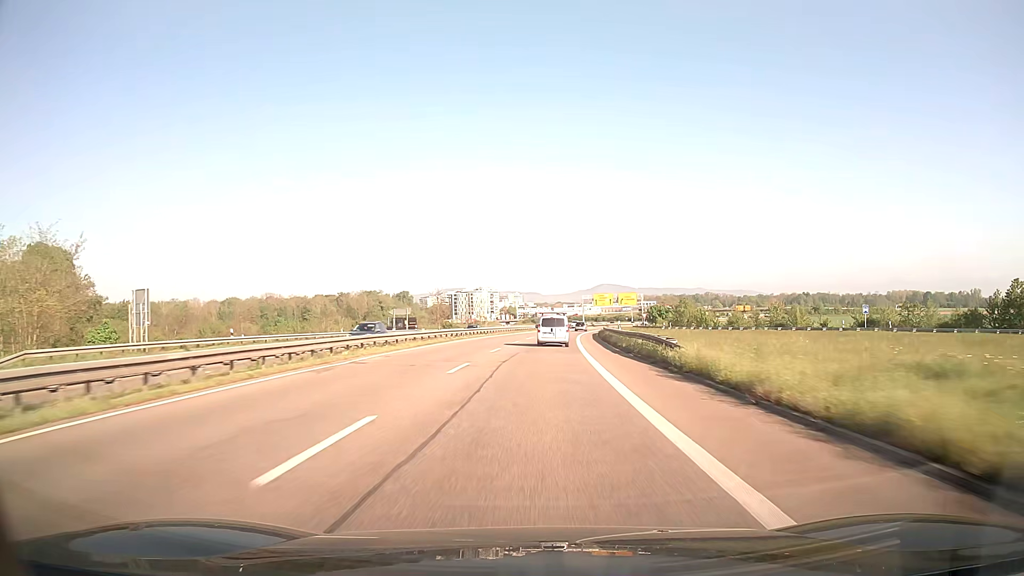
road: trunk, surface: asphalt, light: Day
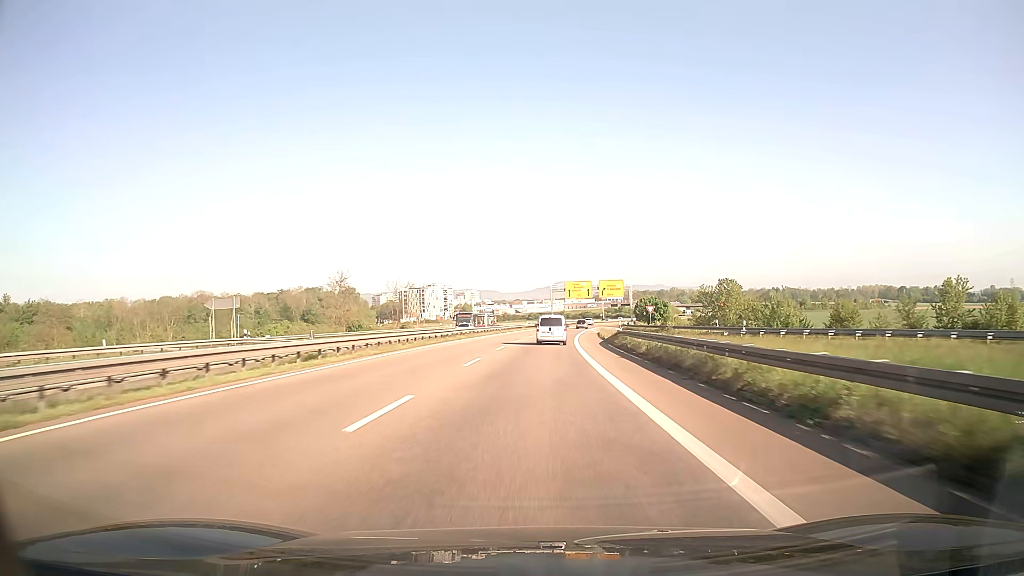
(+1.4, +45.2) m; +3°
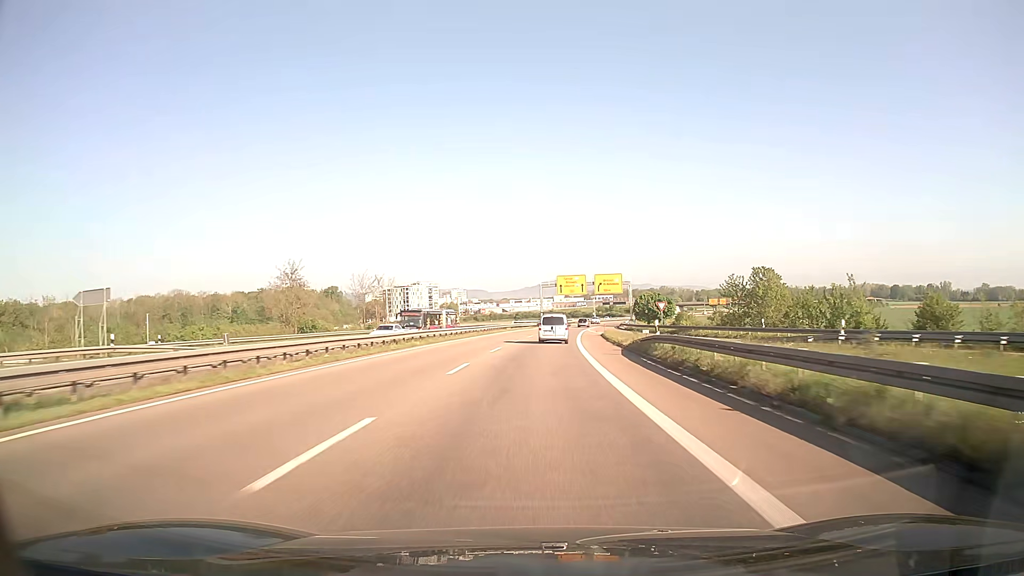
(+0.2, +15.1) m; +1°
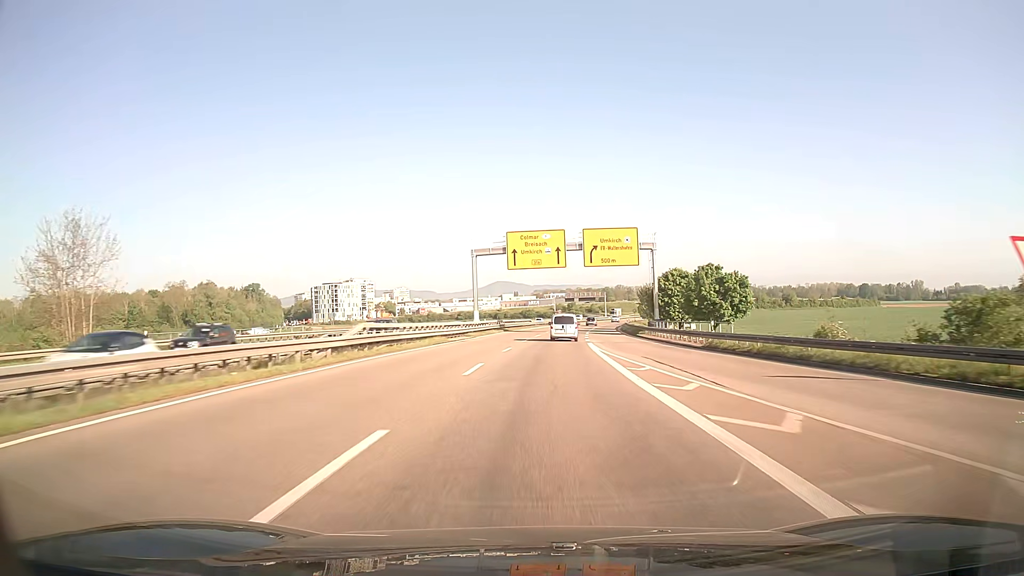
(+2.2, +60.7) m; +4°
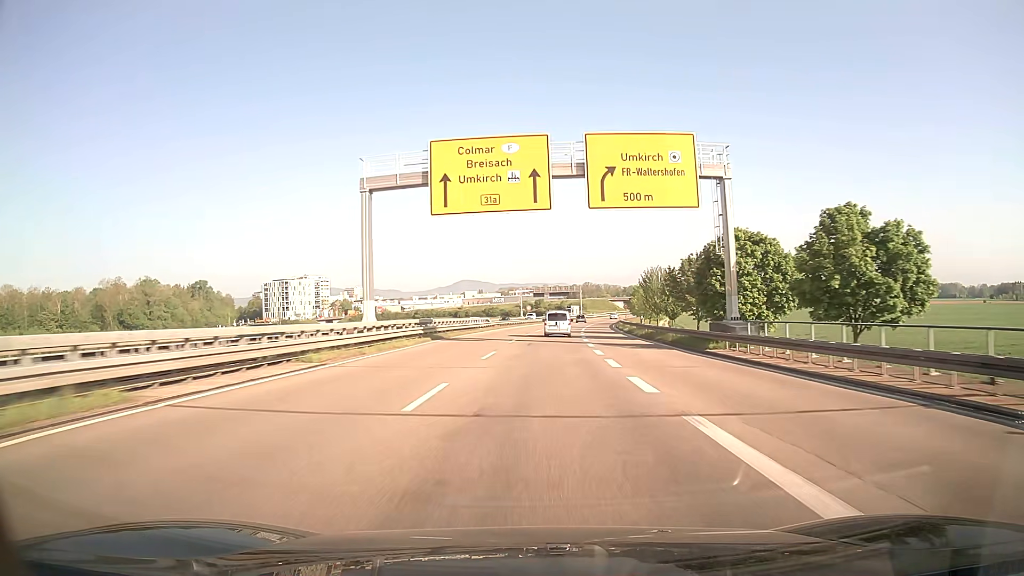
(+0.7, +30.6) m; +3°
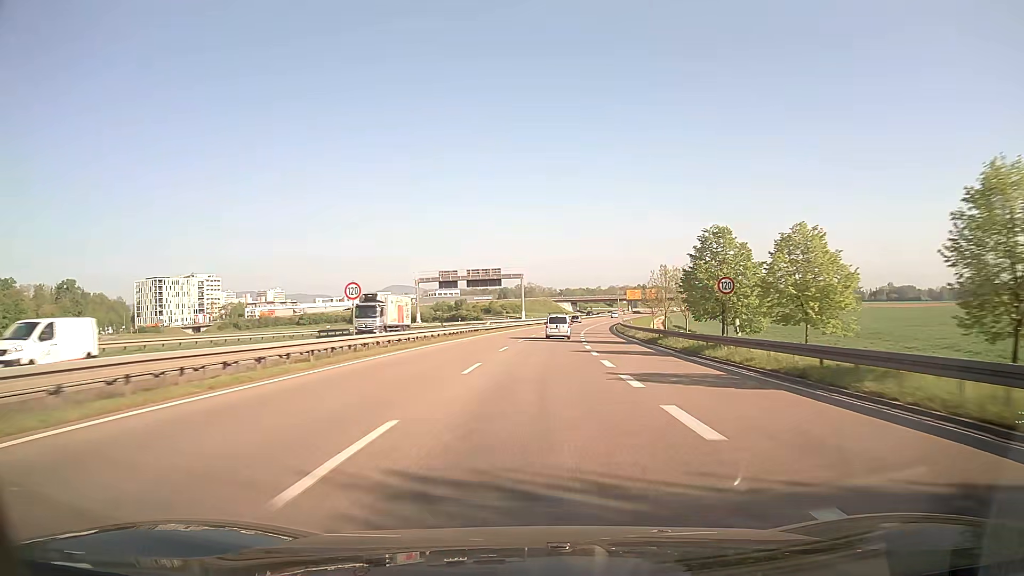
(+4.1, +76.8) m; +6°
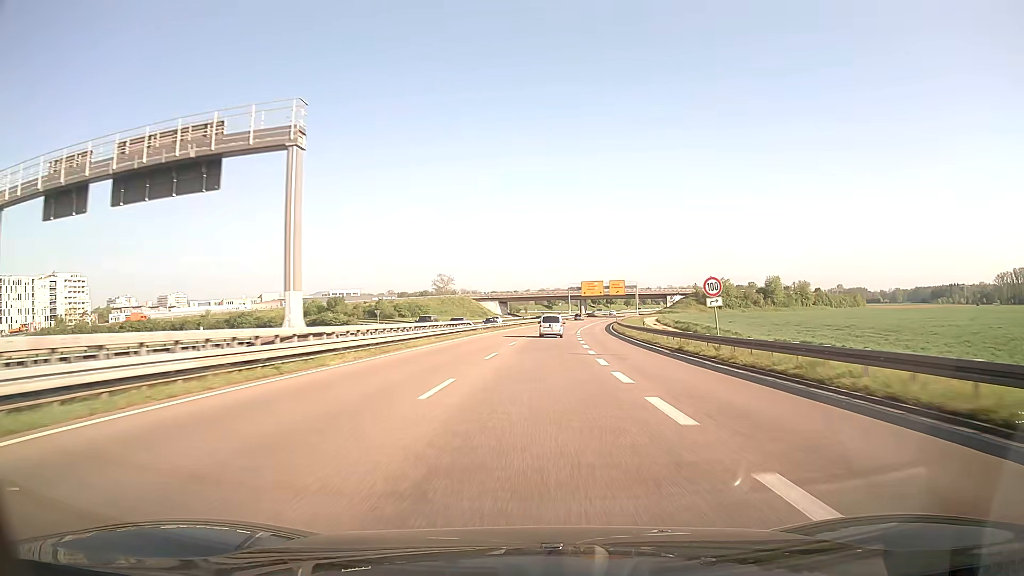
(+4.1, +77.4) m; +6°
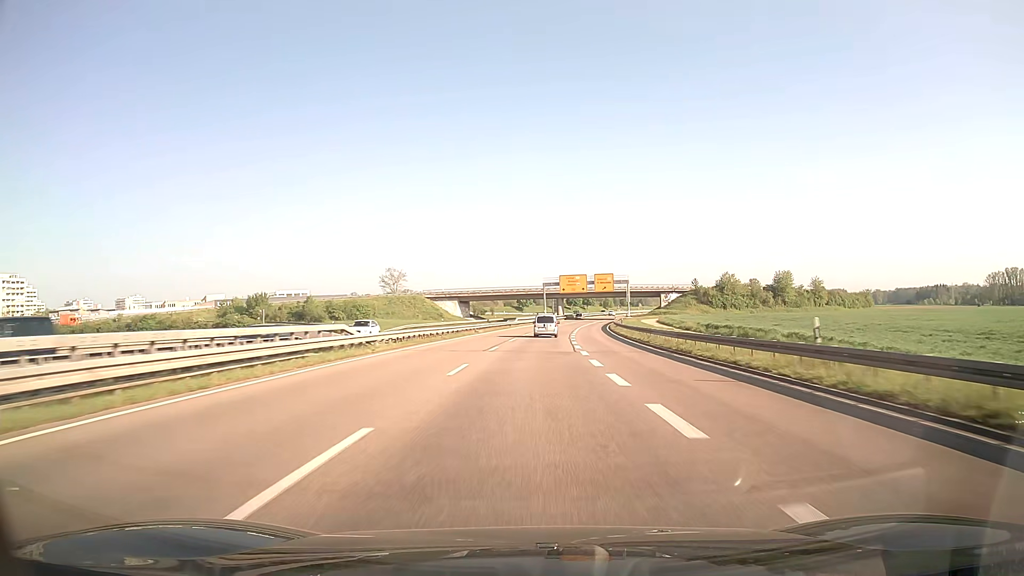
(+0.7, +31.2) m; +3°
(0, +10) (0, +20) (+1, +30) (+1, +40) (+1, +50) (+2, +60) (+3, +70) (+4, +80) (+5, +90) (+6, +100) m
